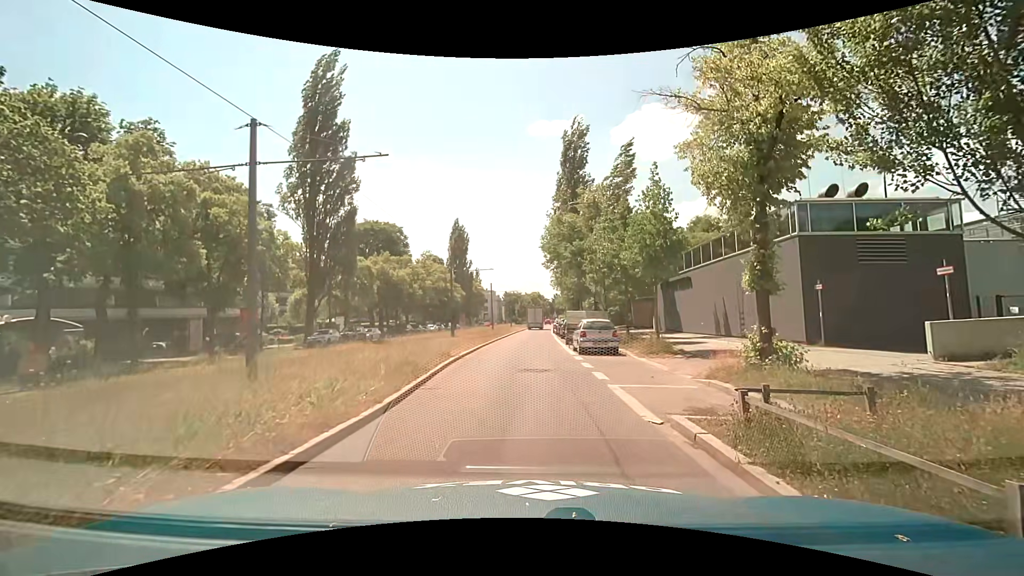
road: secondary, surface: asphalt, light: Day
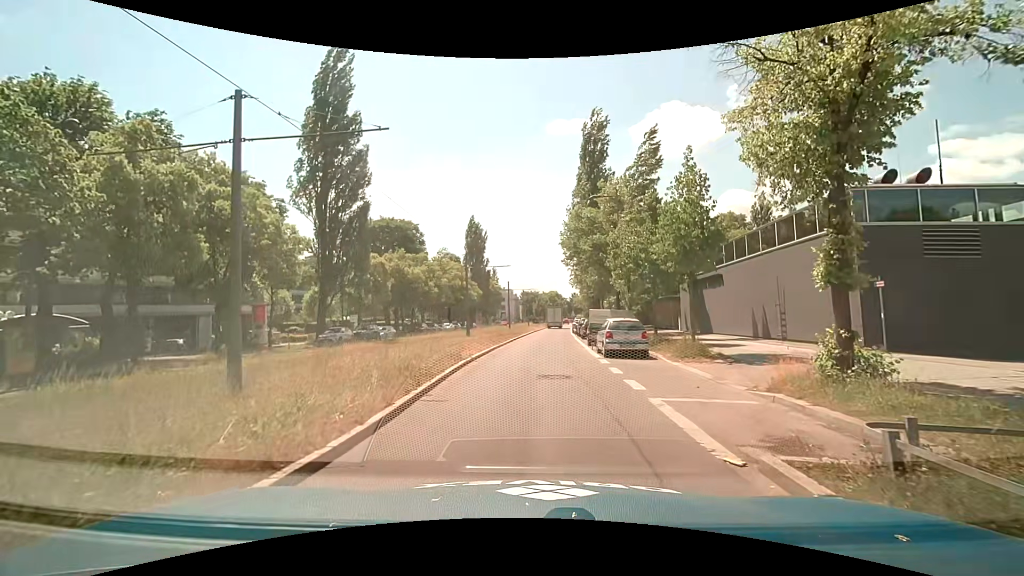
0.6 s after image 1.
(0.0, +1.9) m; 0°
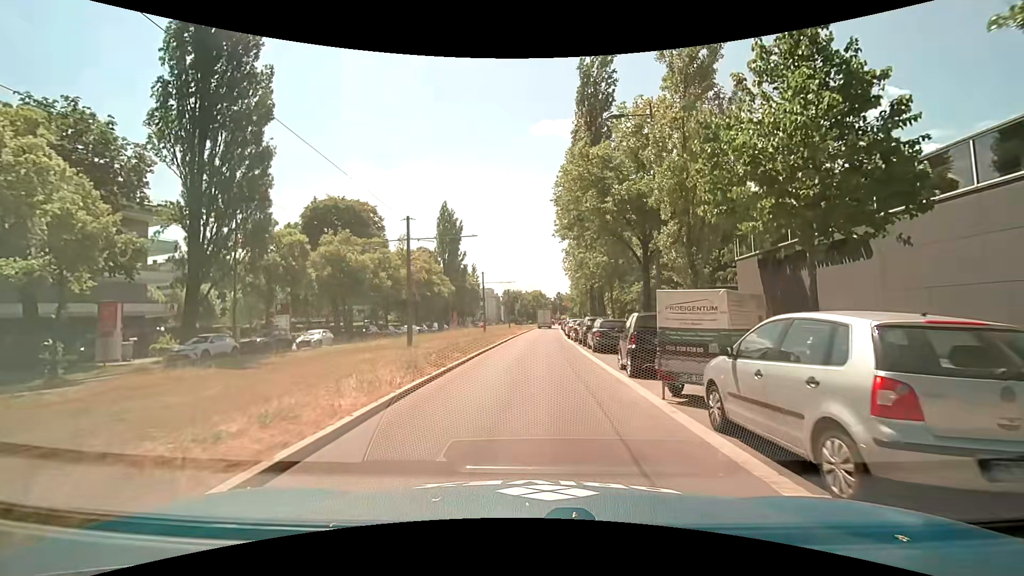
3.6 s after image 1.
(-0.1, +15.2) m; +1°
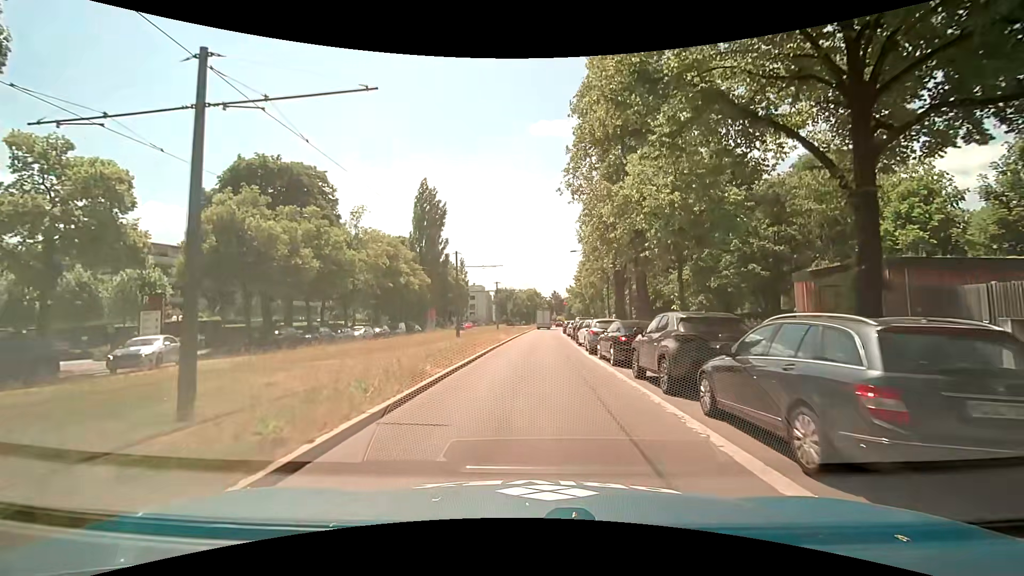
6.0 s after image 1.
(0.0, +17.1) m; 0°
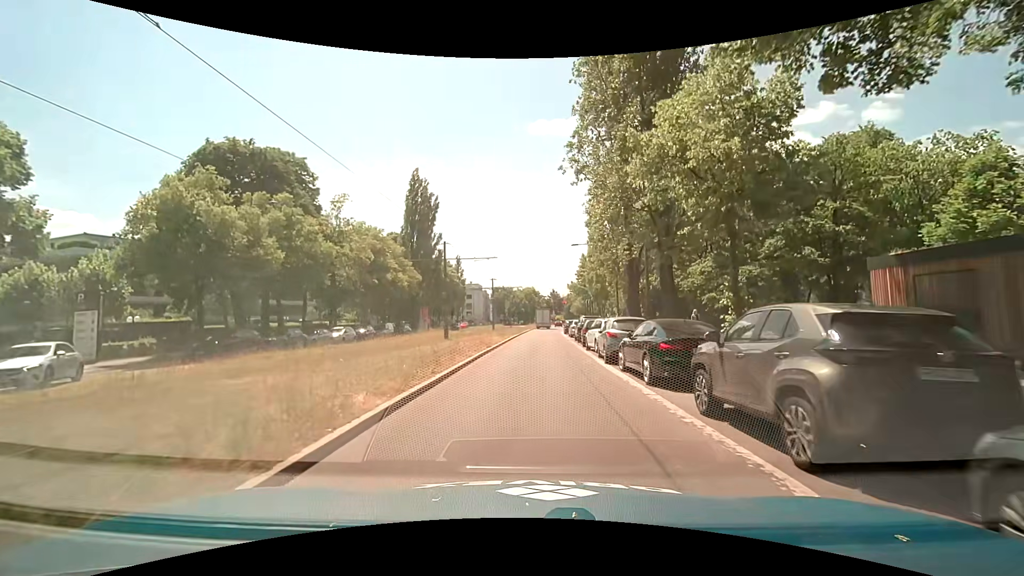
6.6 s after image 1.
(0.0, +4.9) m; 0°
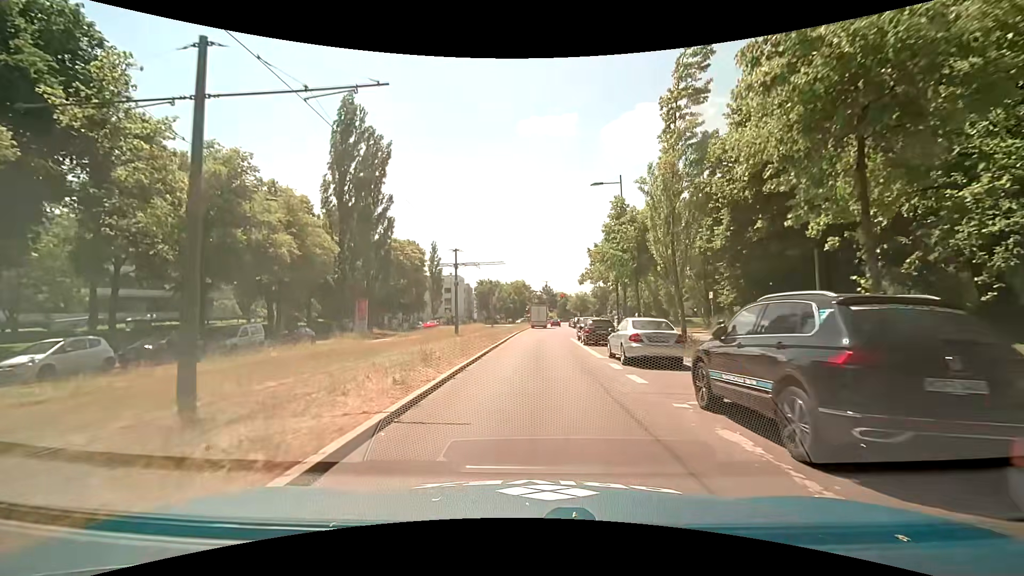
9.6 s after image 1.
(+0.3, +26.0) m; +1°
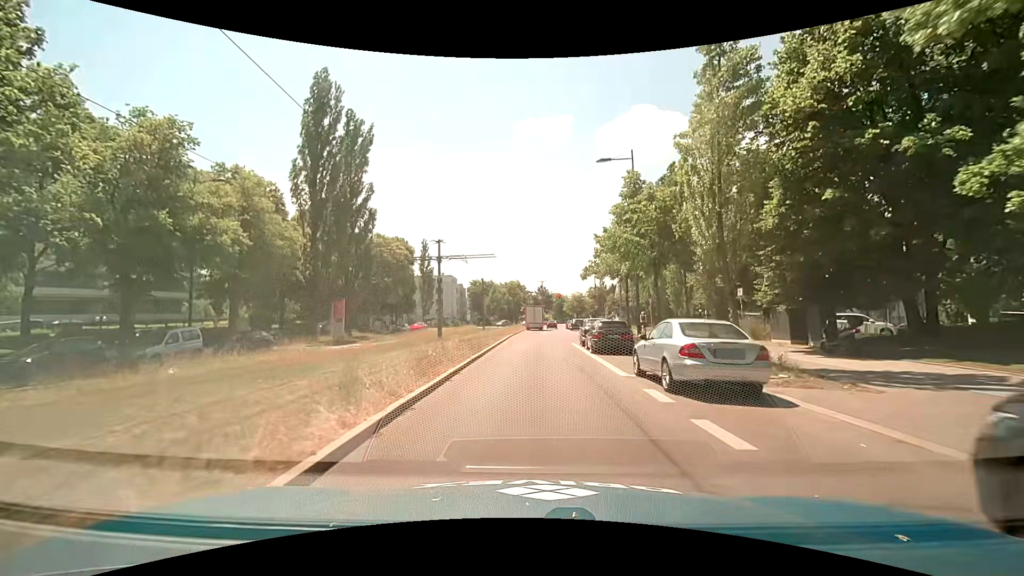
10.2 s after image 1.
(0.0, +5.3) m; 0°
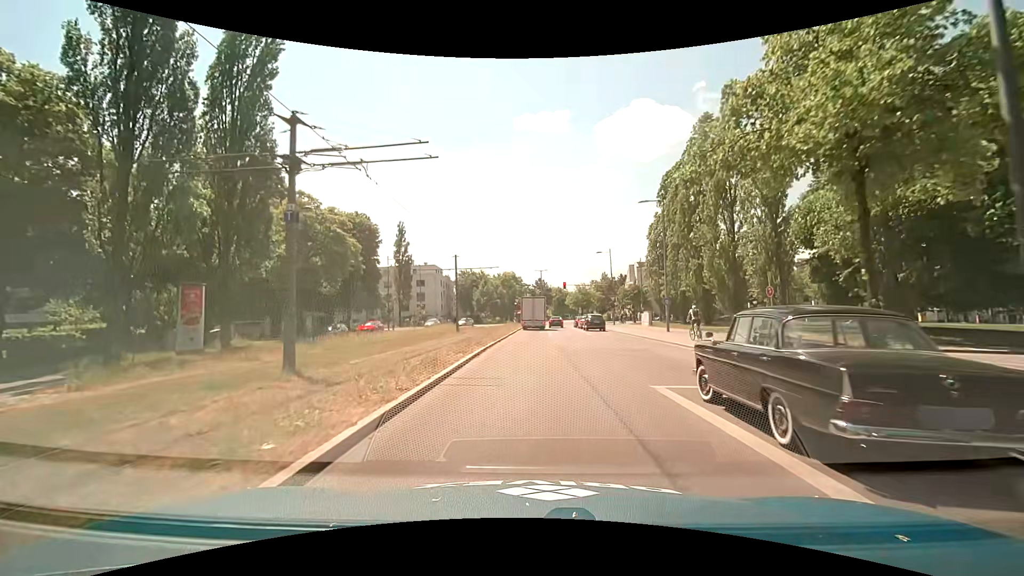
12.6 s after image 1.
(+0.3, +21.2) m; 0°
